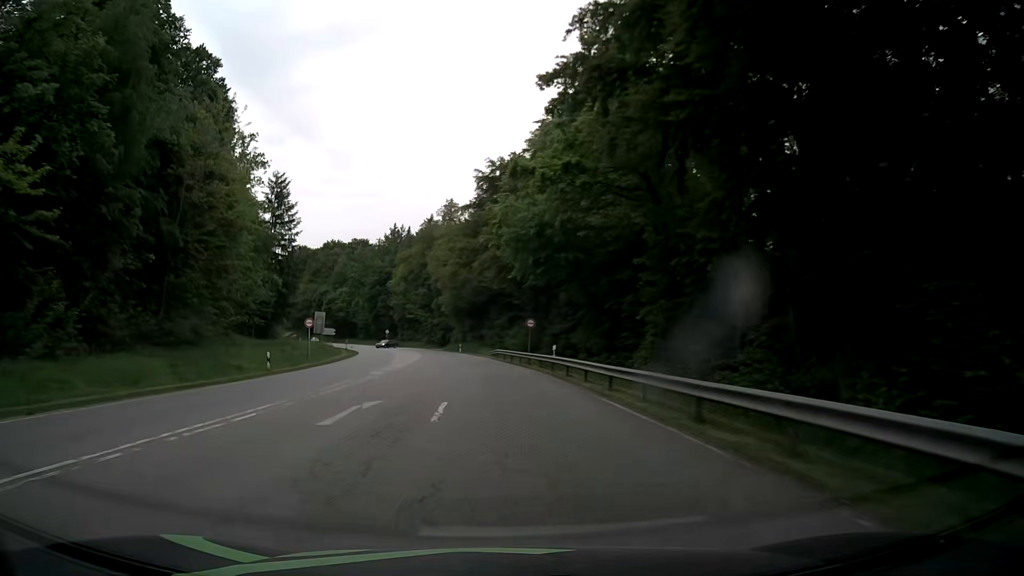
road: secondary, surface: asphalt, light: Day
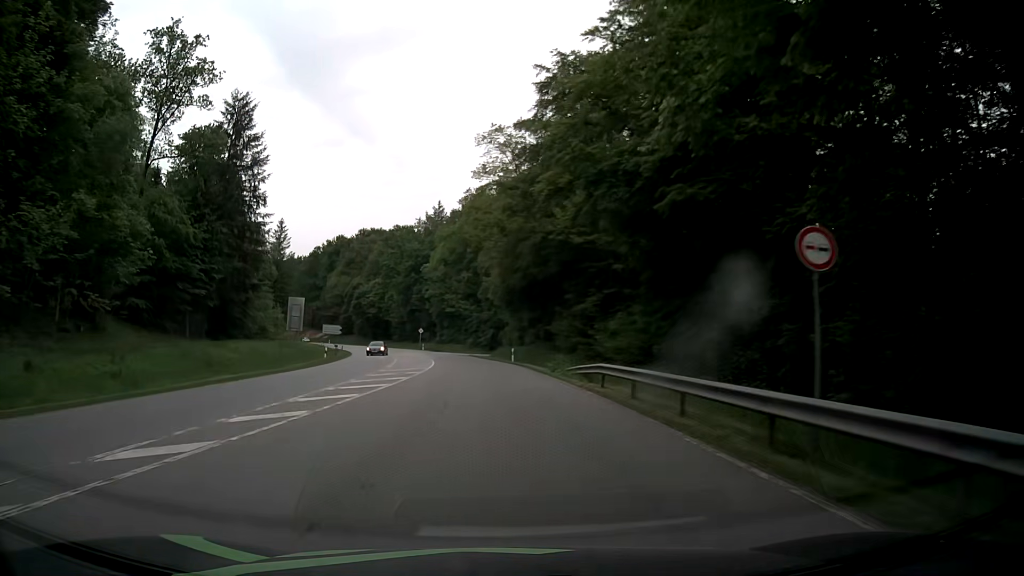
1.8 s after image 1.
(-1.4, +35.2) m; -6°
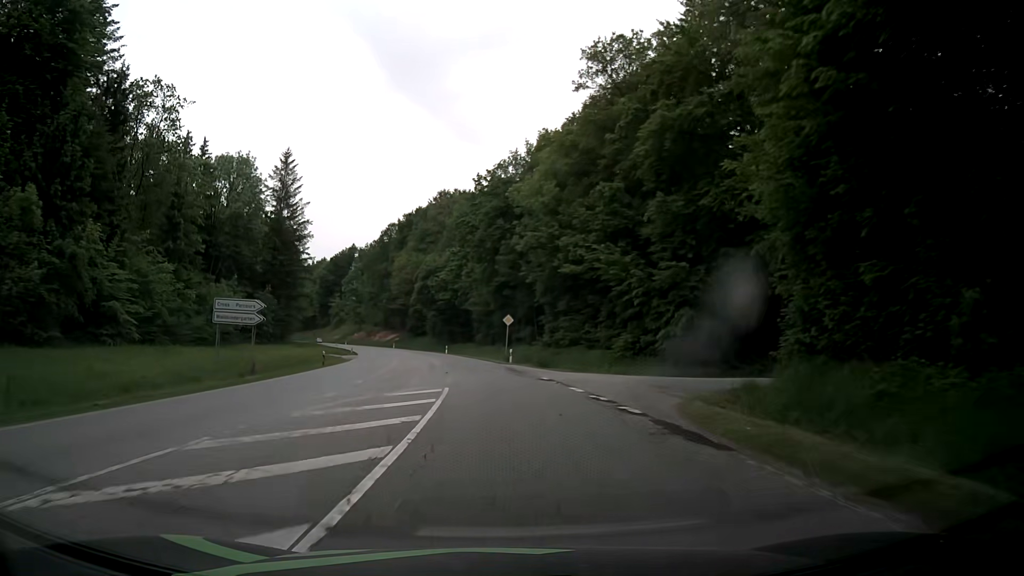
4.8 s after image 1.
(-4.1, +57.9) m; -9°
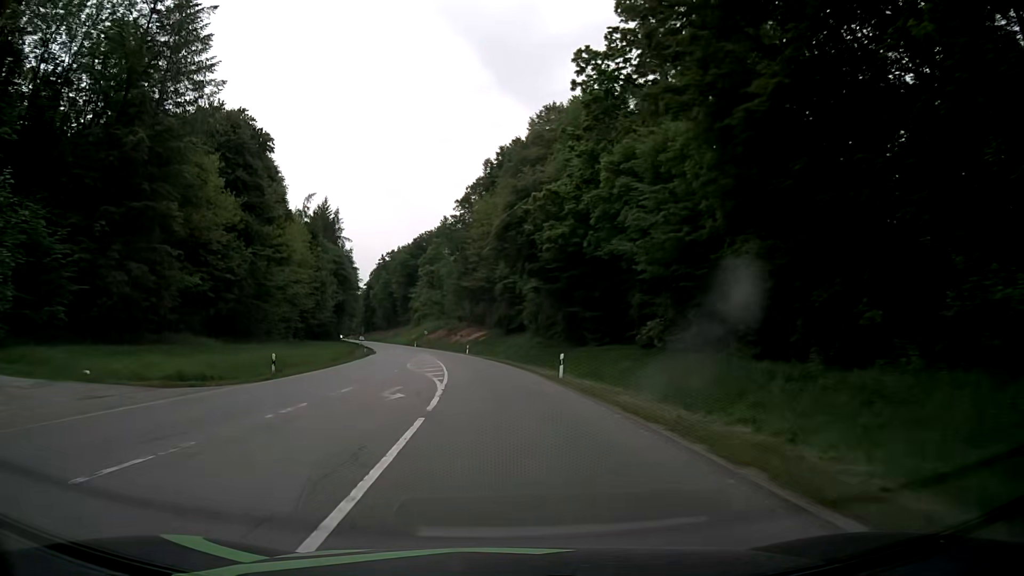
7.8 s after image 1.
(-5.0, +56.8) m; -10°
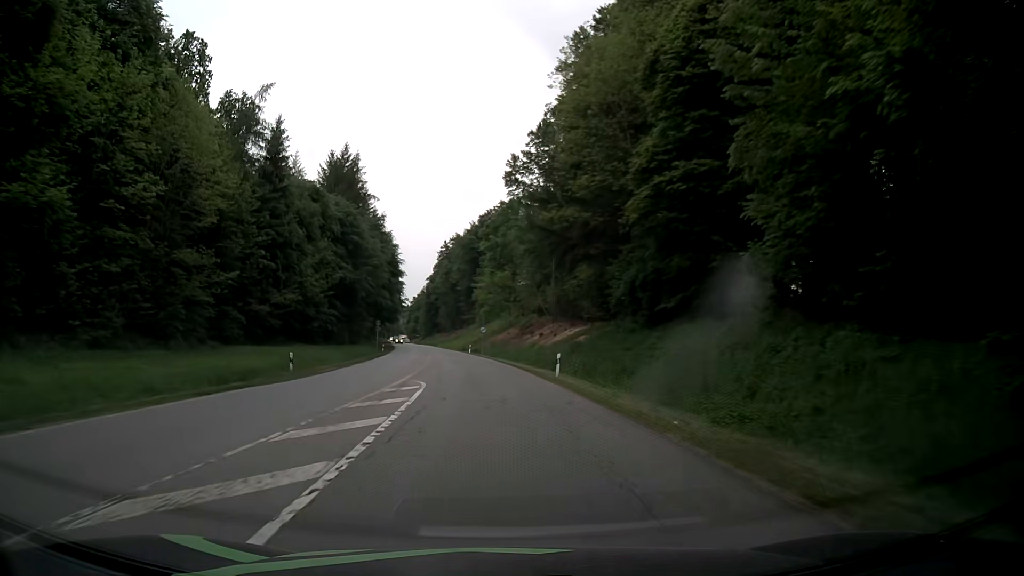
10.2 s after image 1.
(-2.9, +46.5) m; -7°
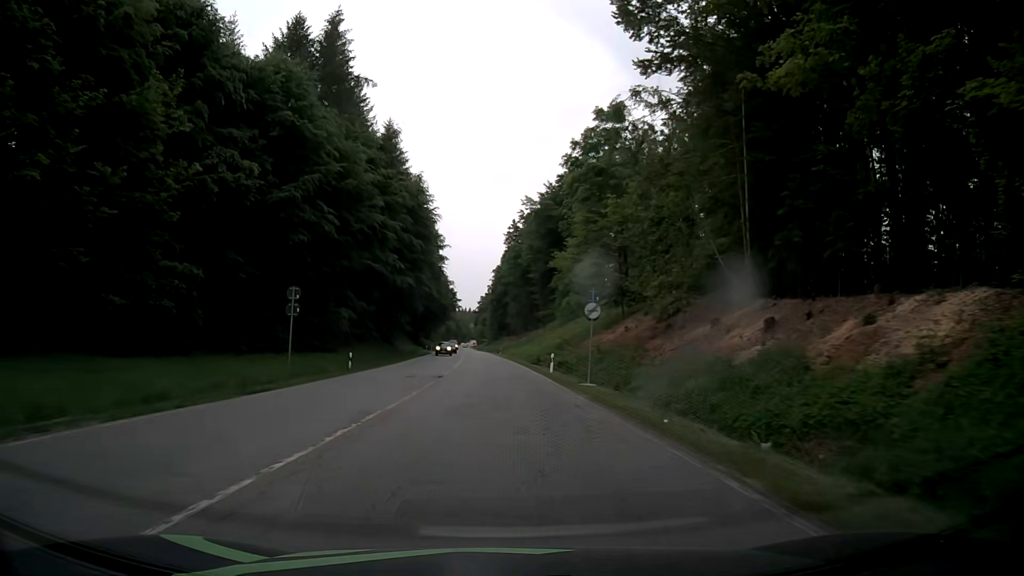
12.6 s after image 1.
(-2.9, +47.6) m; -7°
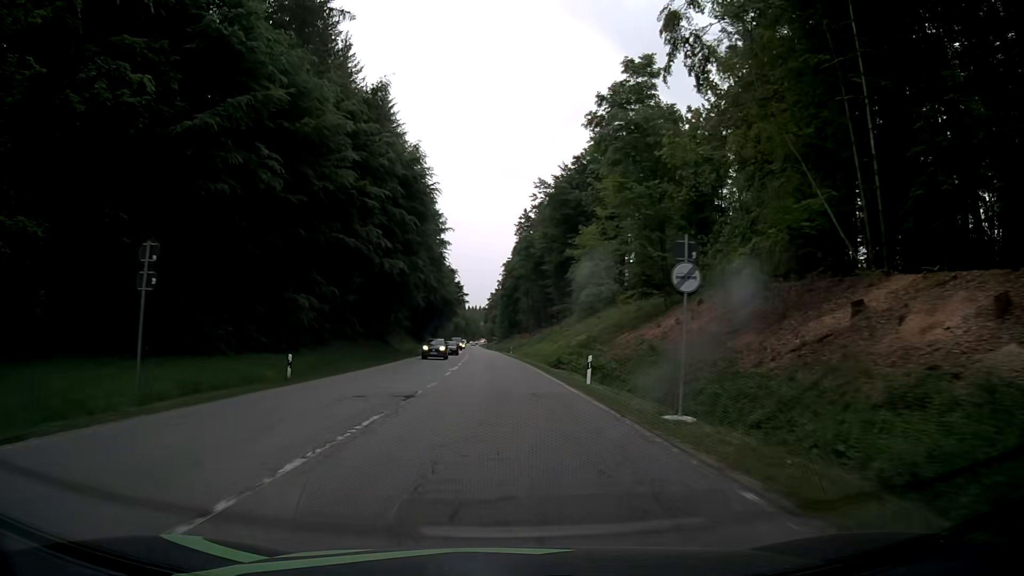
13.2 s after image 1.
(-0.1, +12.0) m; -1°
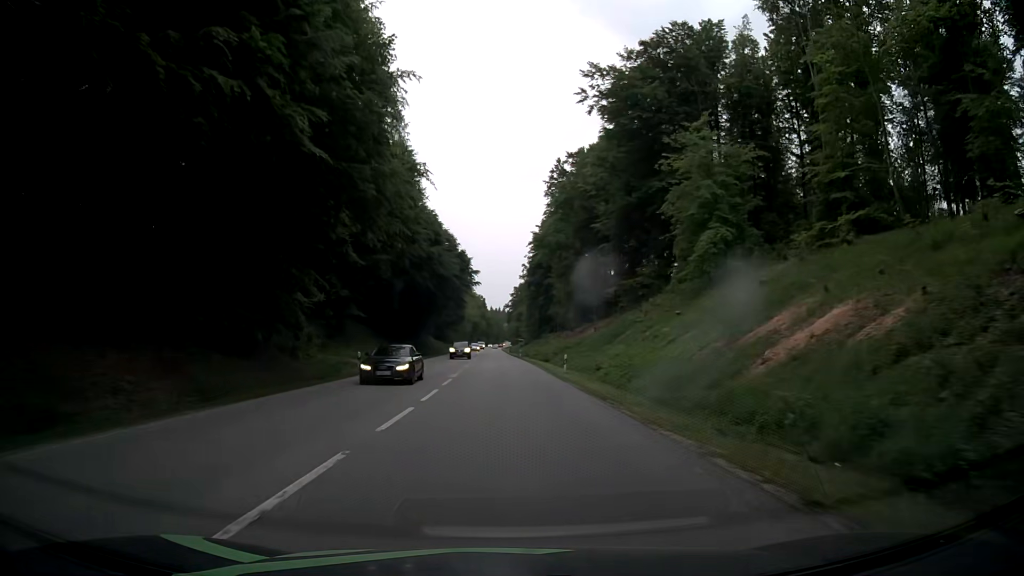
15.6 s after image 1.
(-0.9, +47.5) m; -2°
(0, +10) (0, +20) (0, +30) (-1, +40) (-1, +50) (-1, +60) (-1, +70) (-2, +80) (-2, +90) (-2, +100) m
